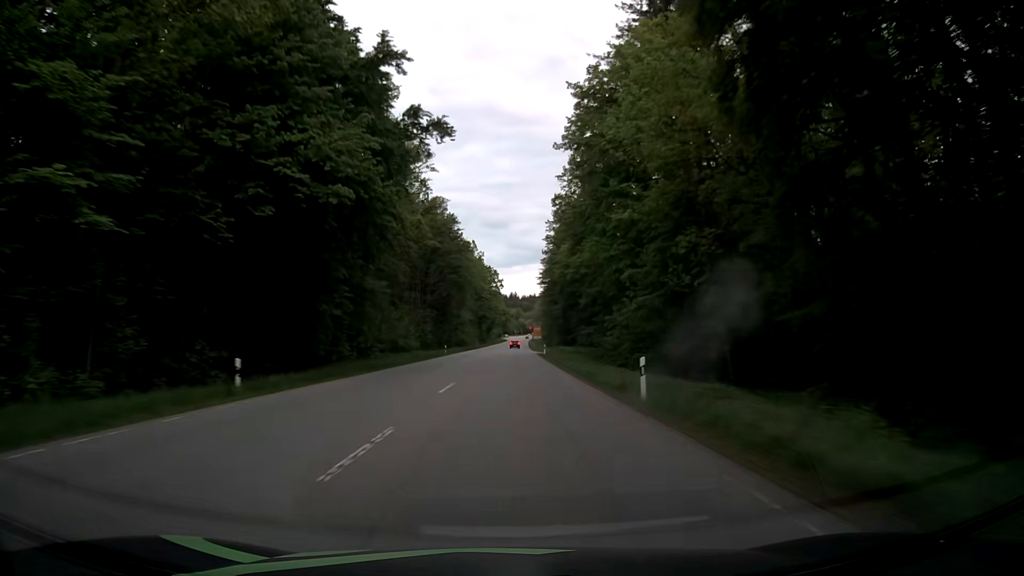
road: secondary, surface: asphalt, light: Day
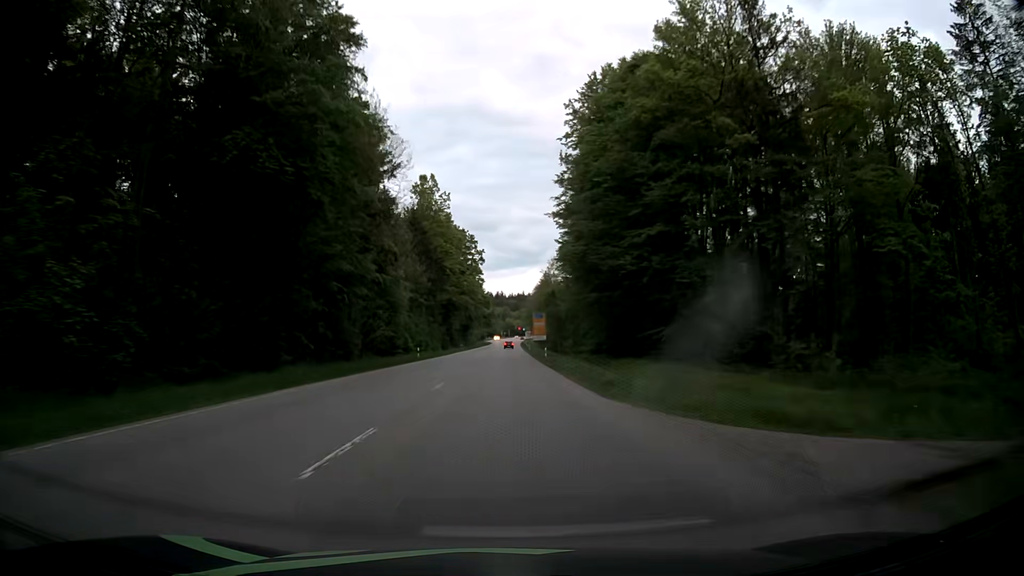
(+0.6, +71.7) m; +1°
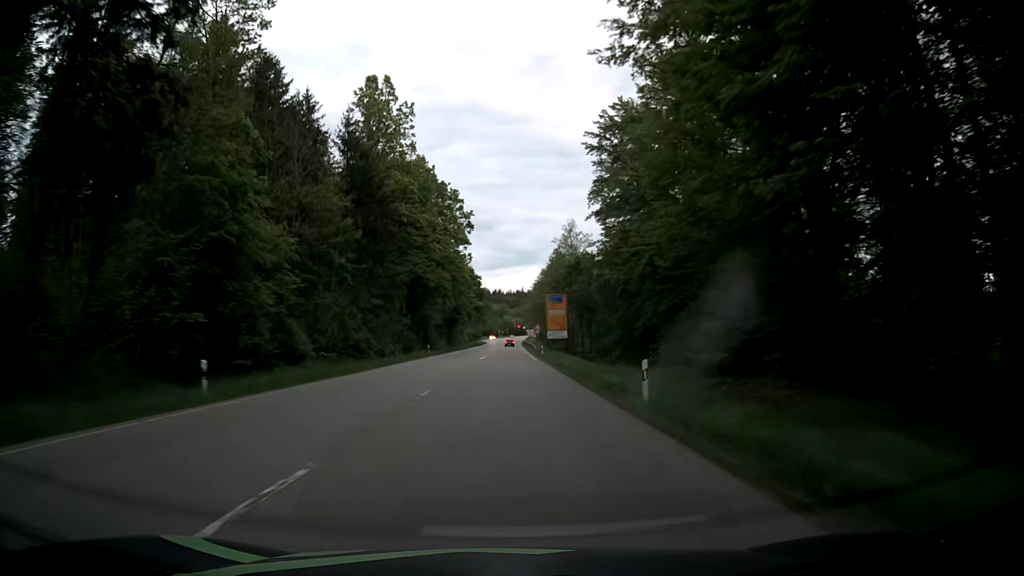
(+0.1, +39.7) m; 0°
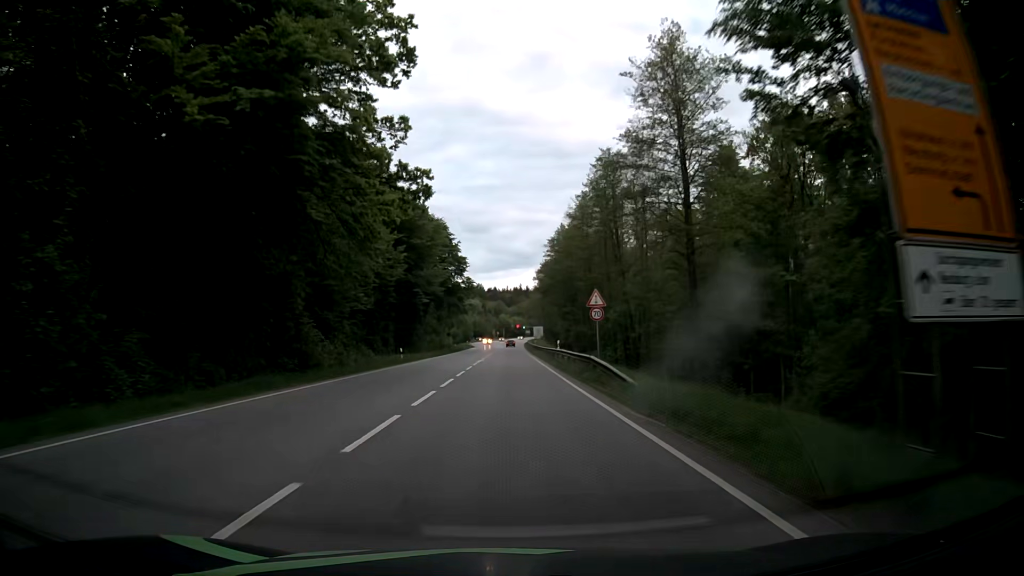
(+0.4, +60.8) m; 0°
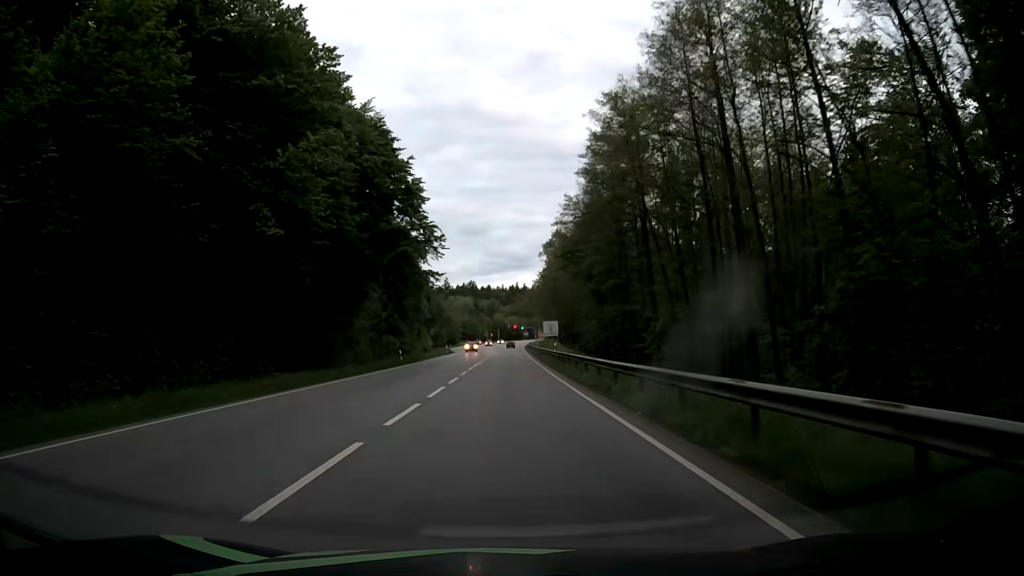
(+0.3, +45.1) m; +1°
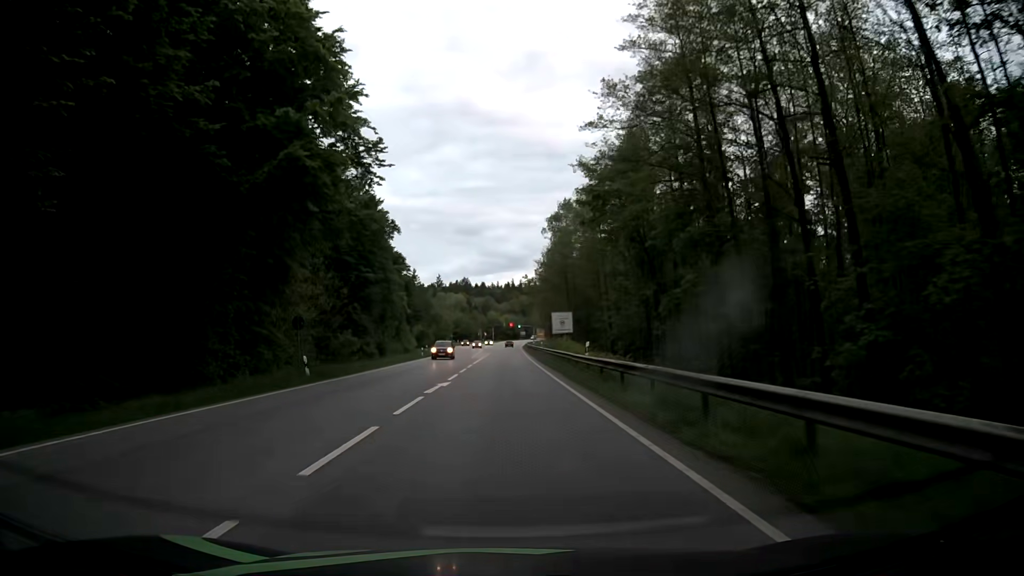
(+0.1, +22.0) m; +1°
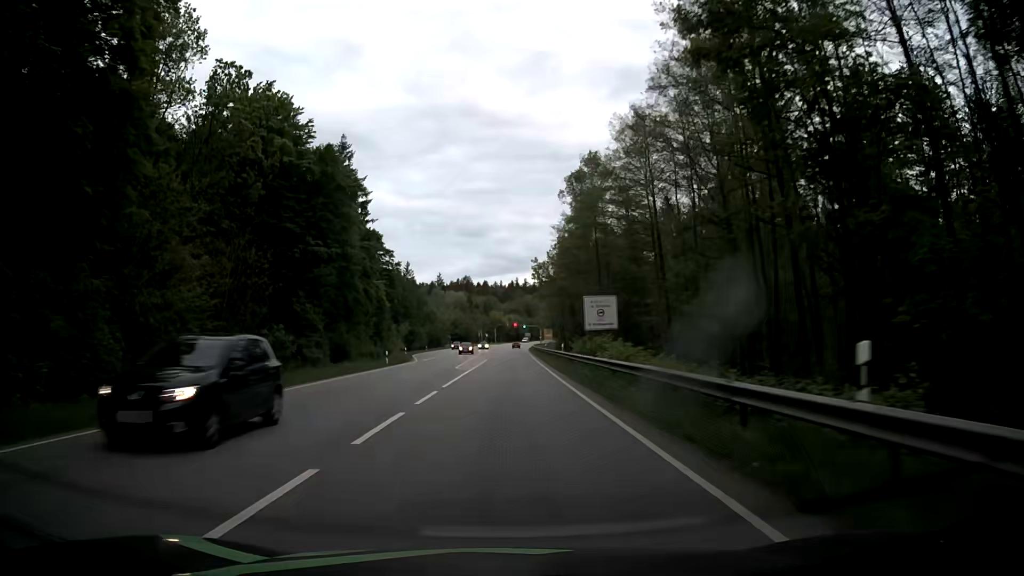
(-0.1, +21.8) m; -1°
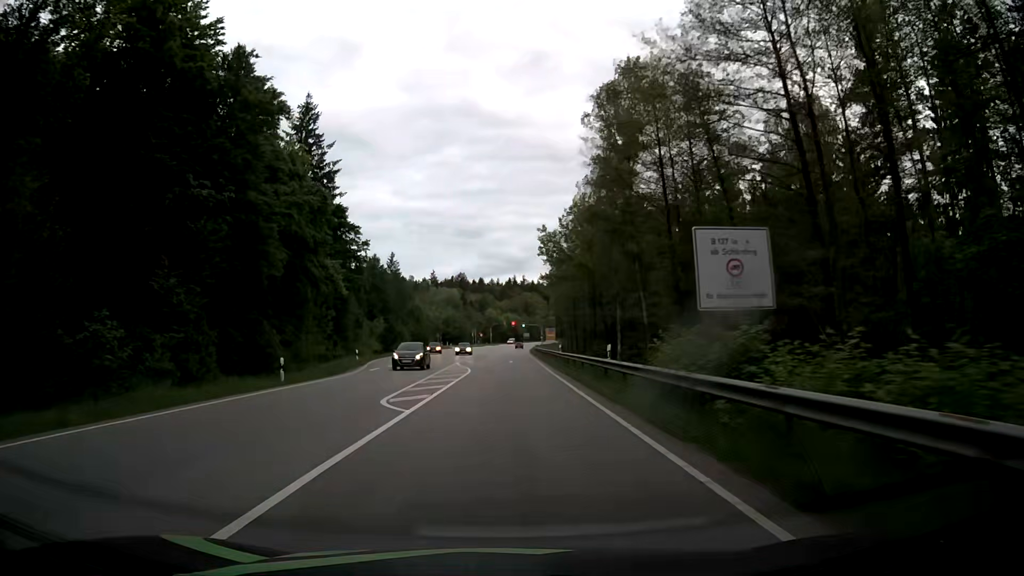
(+0.1, +21.6) m; +1°
(0, +10) (0, +20) (0, +30) (0, +40) (0, +50) (0, +60) (0, +70) (0, +80) (+1, +90) (+1, +100) m
